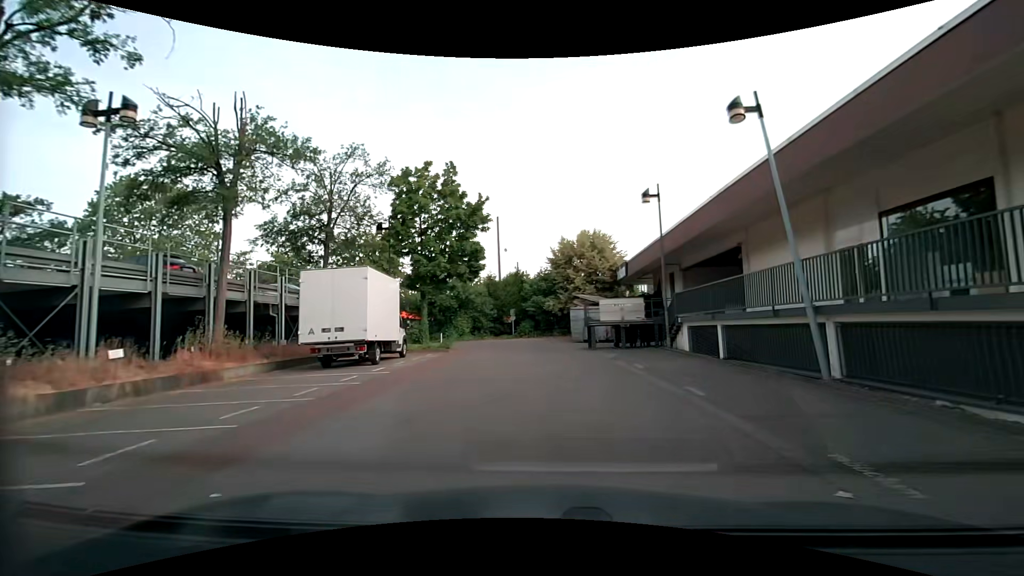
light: Day
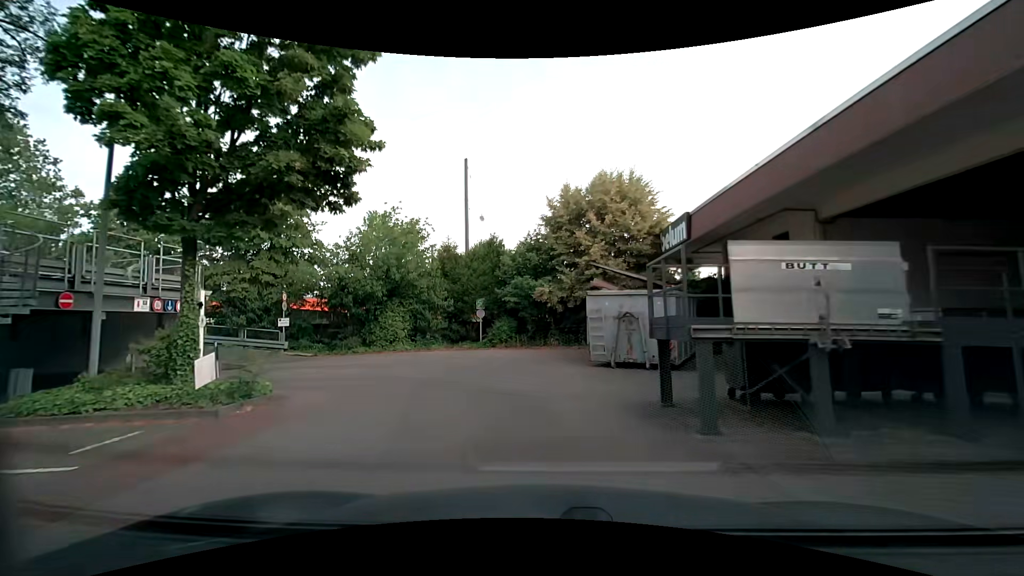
(+0.9, +17.2) m; +3°
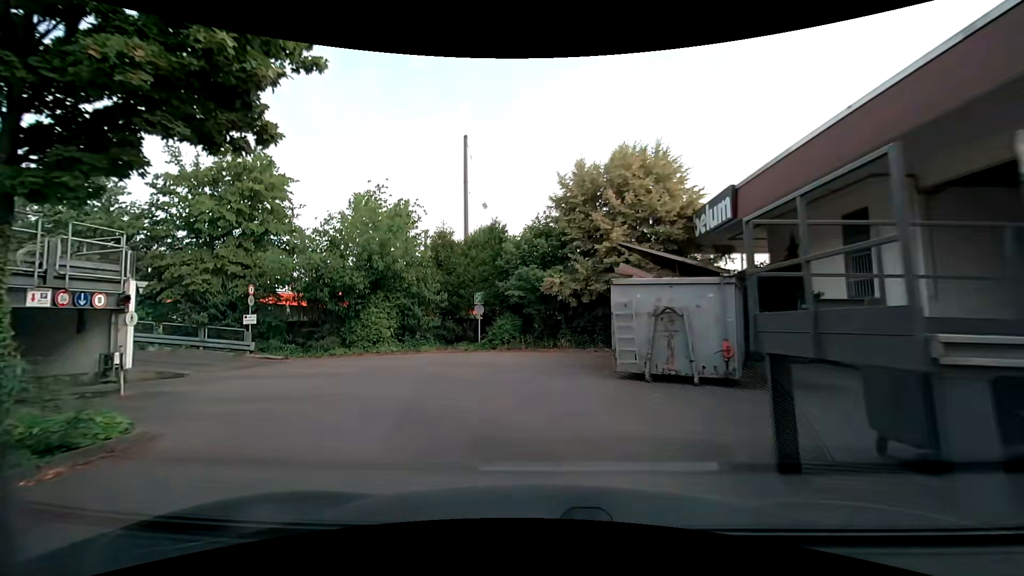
(0.0, +3.6) m; 0°
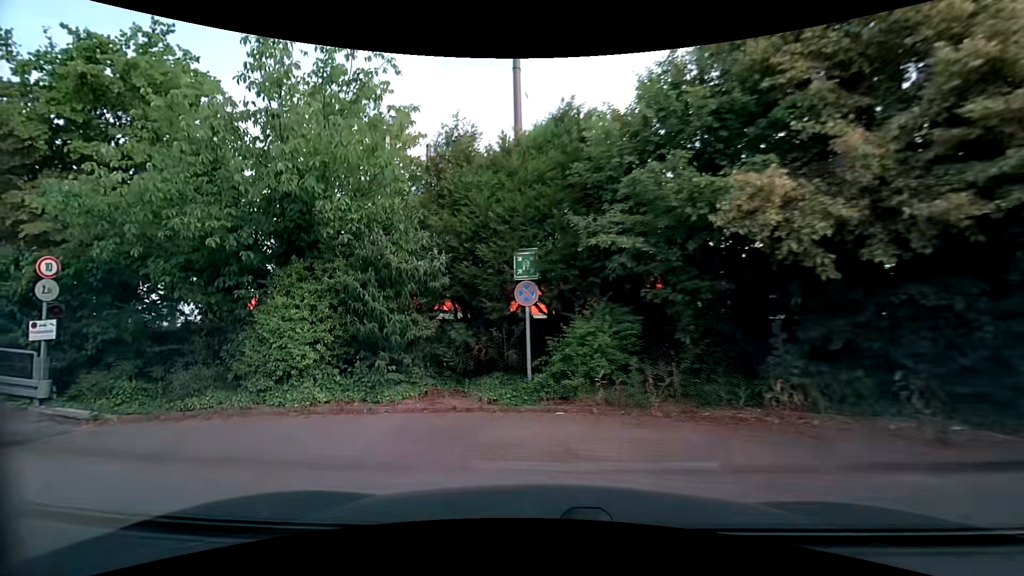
(-0.6, +12.8) m; -11°
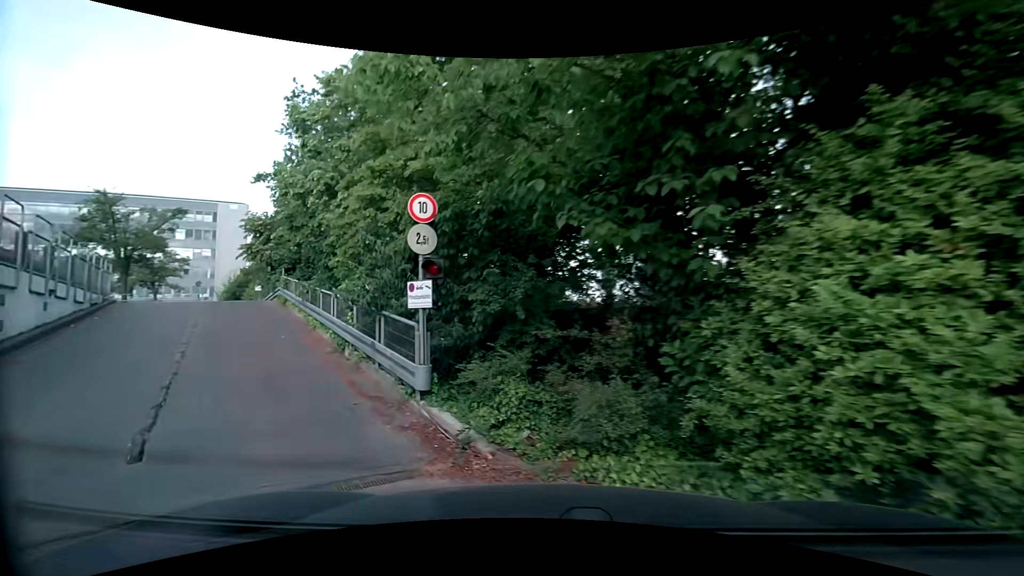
(-2.1, +6.2) m; -46°
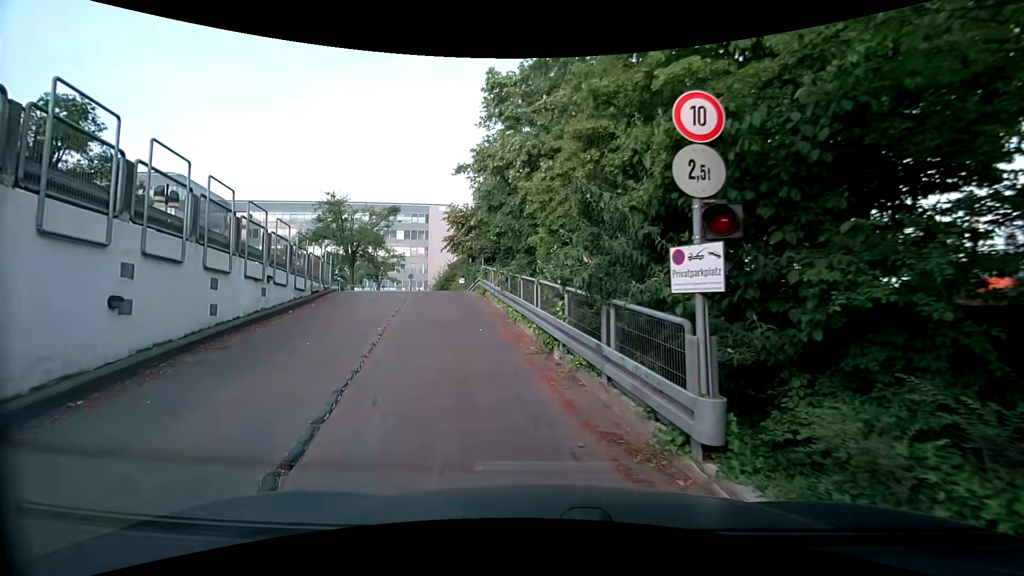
(-0.6, +2.8) m; -23°
